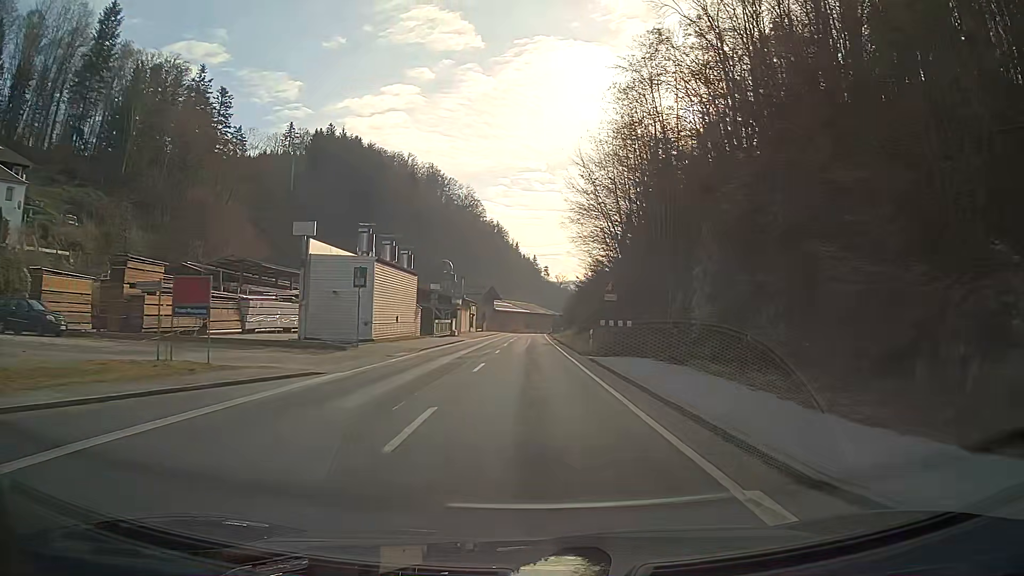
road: secondary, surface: asphalt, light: Day
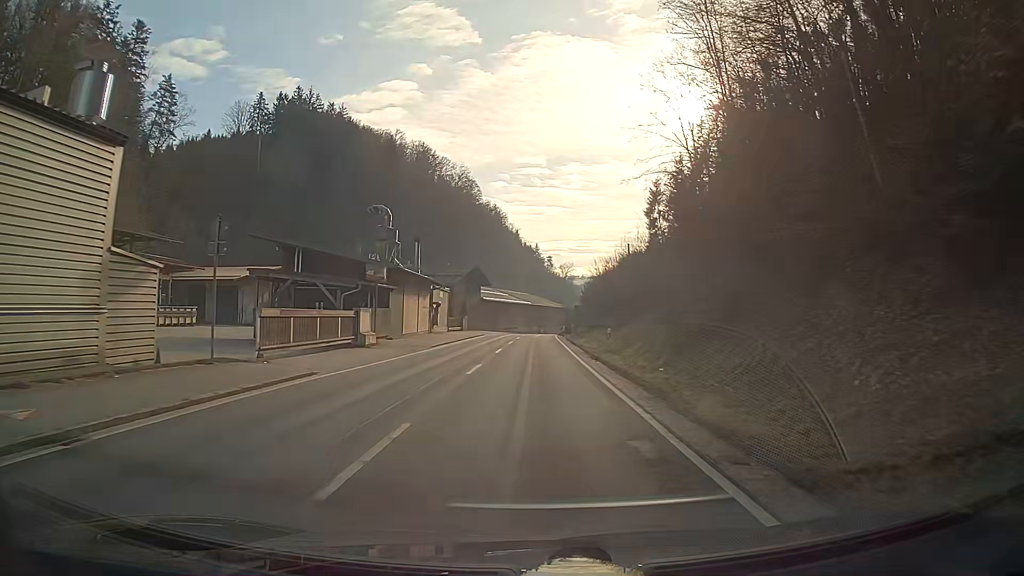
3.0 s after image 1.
(-0.1, +37.3) m; 0°
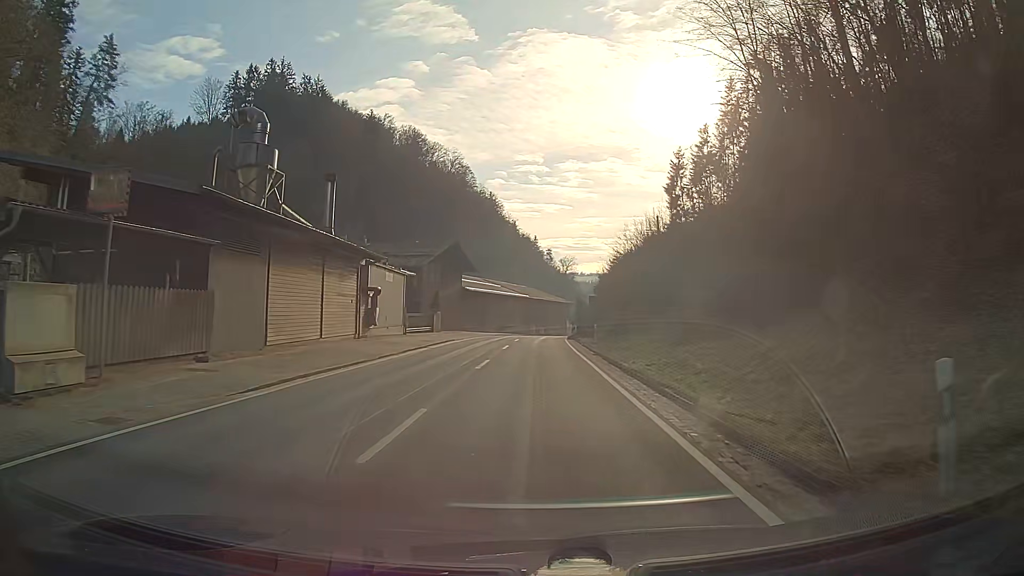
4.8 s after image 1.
(+0.1, +22.4) m; 0°
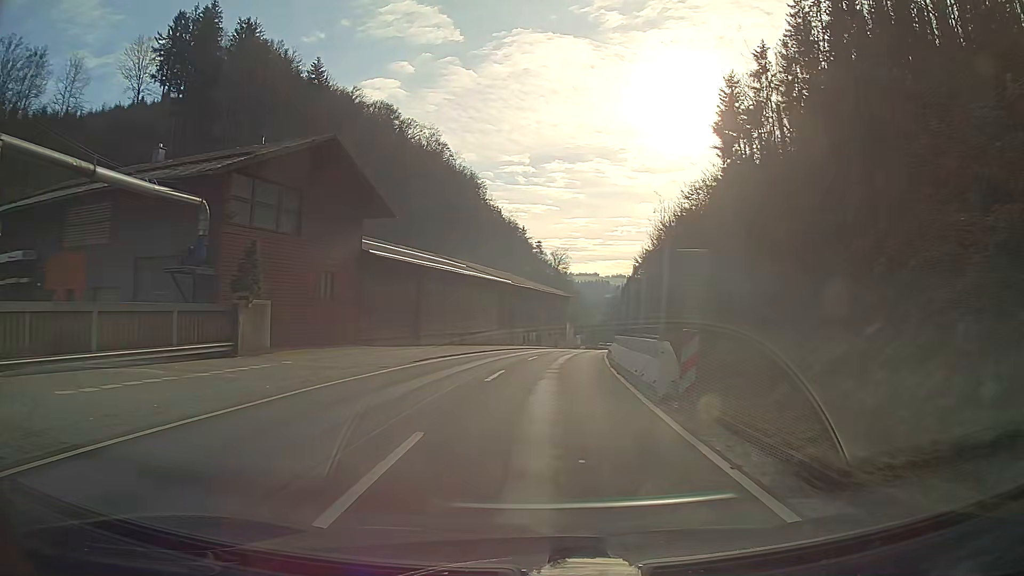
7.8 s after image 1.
(+0.3, +37.4) m; +2°
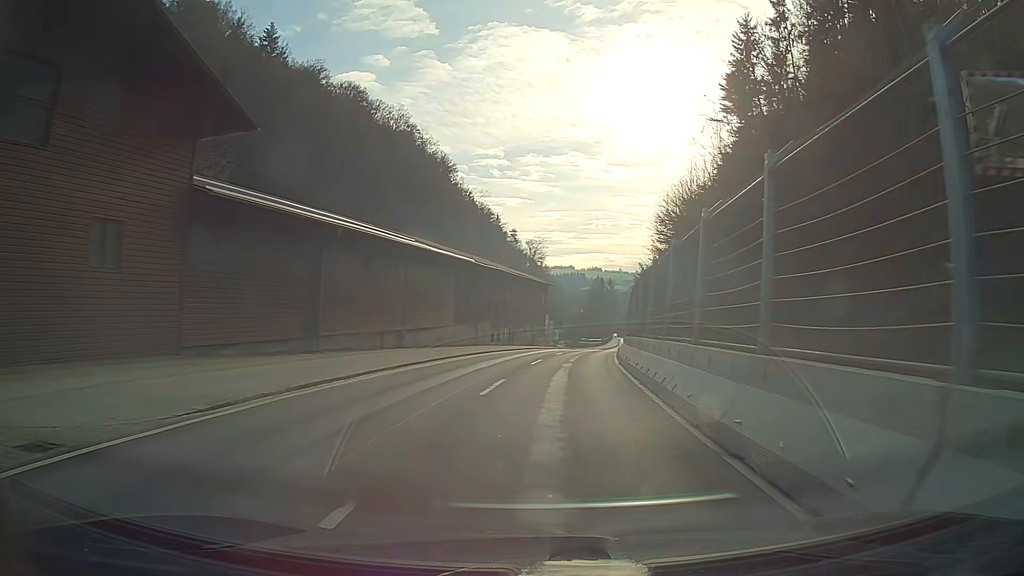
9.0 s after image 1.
(+0.3, +14.8) m; +2°
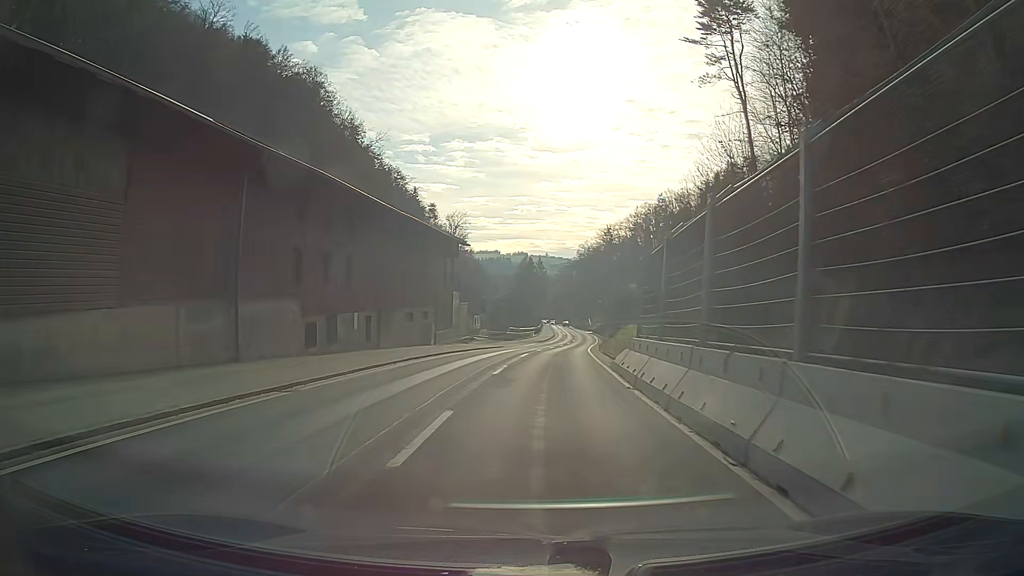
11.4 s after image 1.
(+1.6, +29.7) m; +6°
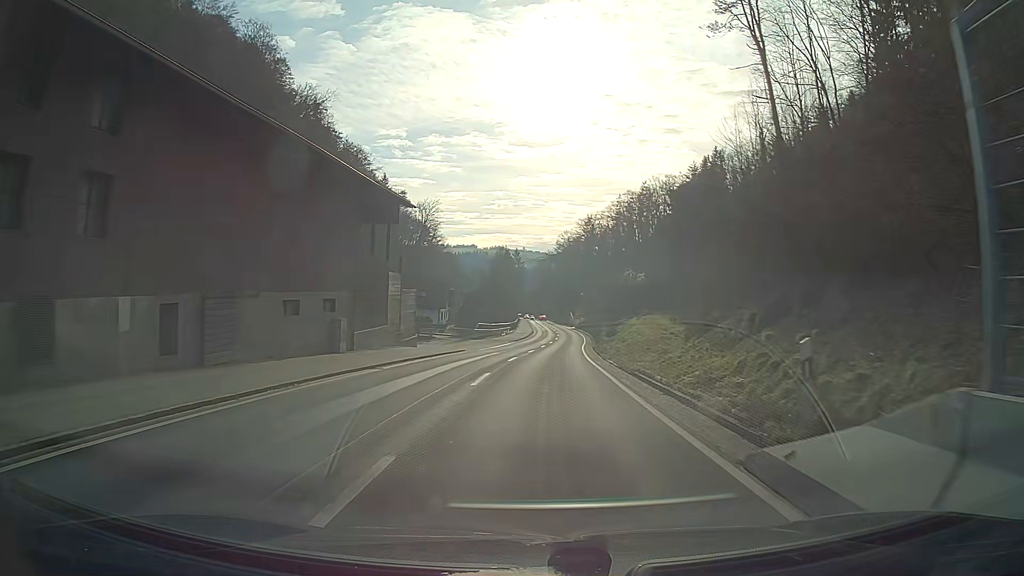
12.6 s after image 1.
(+0.3, +15.2) m; +2°
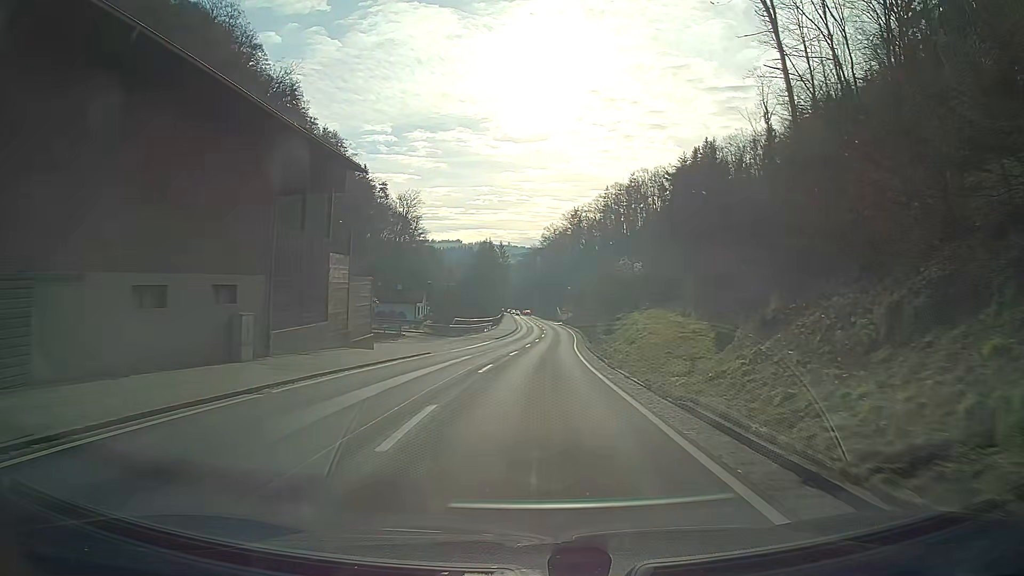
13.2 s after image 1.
(+0.1, +7.8) m; +1°
(0, +10) (0, +20) (+1, +30) (+1, +40) (+2, +50) (+2, +60) (+2, +70) (+3, +80) (+3, +90) (+2, +100) m
